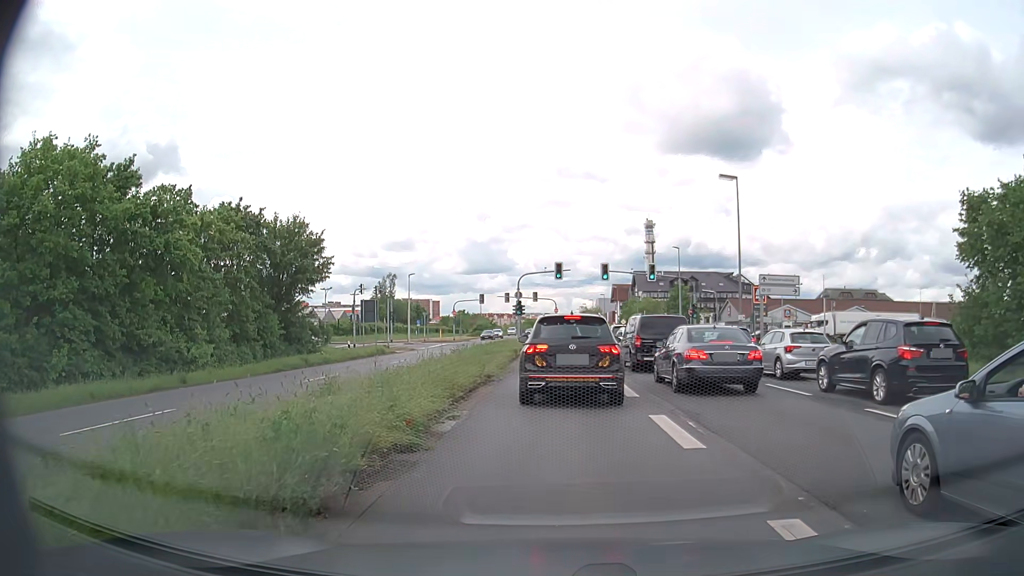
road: primary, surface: asphalt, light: Day
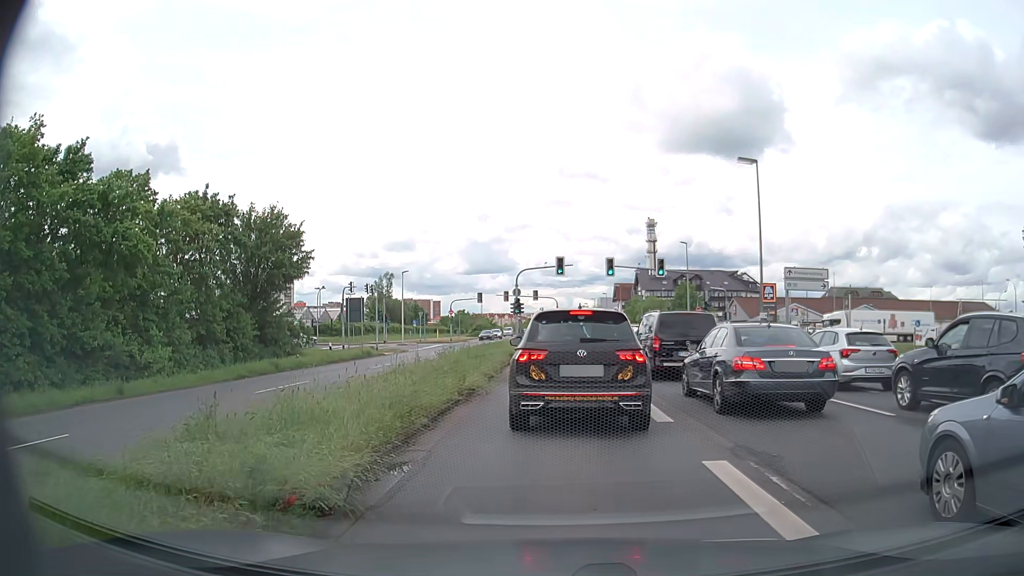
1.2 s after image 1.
(0.0, +3.6) m; -1°
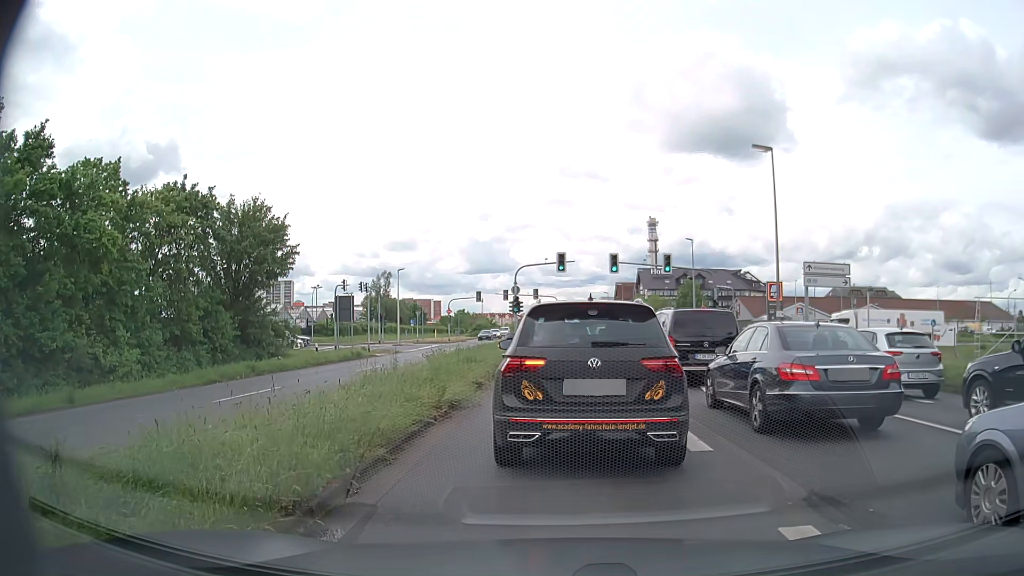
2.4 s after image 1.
(0.0, +2.3) m; -1°
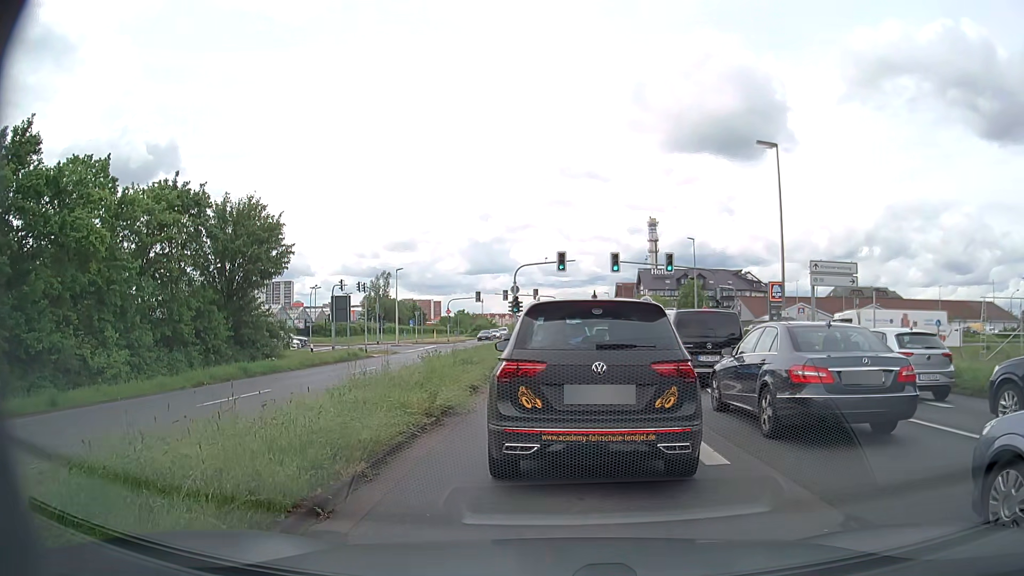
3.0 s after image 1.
(0.0, +0.7) m; 0°
(0, +10) (+1, +20) (+1, +30) (+1, +40) (+1, +50) (0, +60) (-5, +69) (-13, +74) (-22, +76) (-32, +75) m
